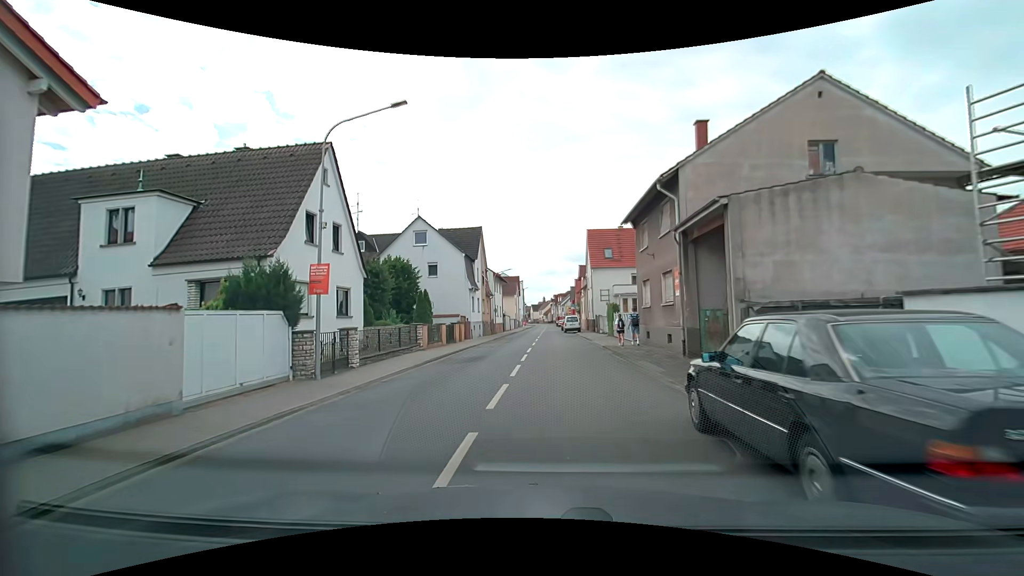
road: tertiary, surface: asphalt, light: Day
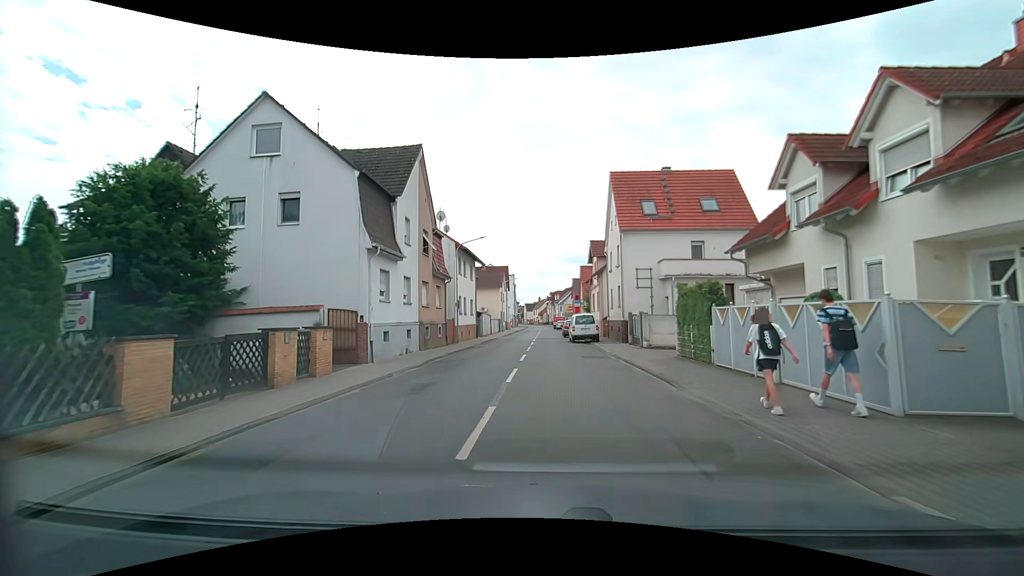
(+0.1, +22.5) m; 0°
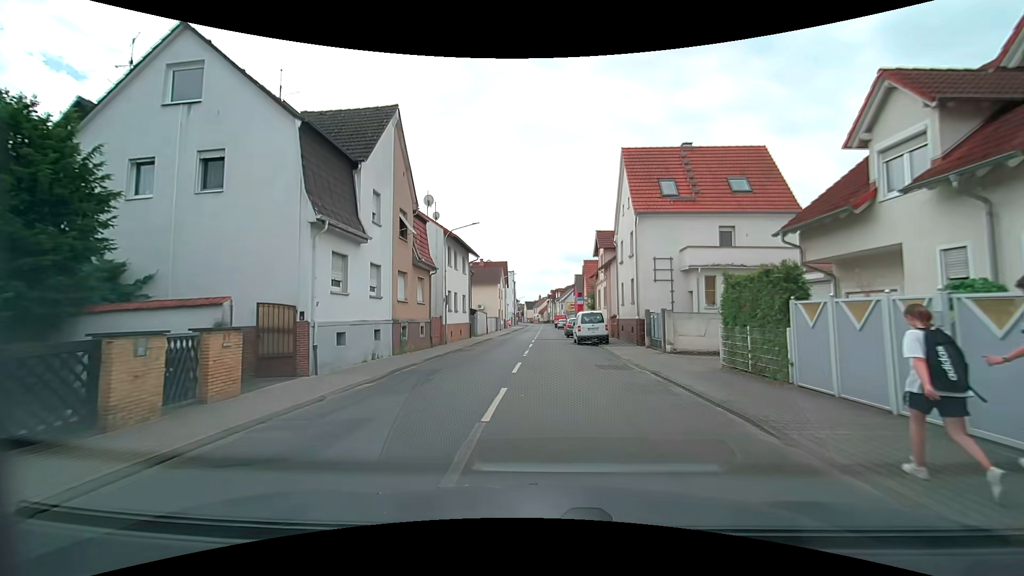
(0.0, +4.5) m; +1°
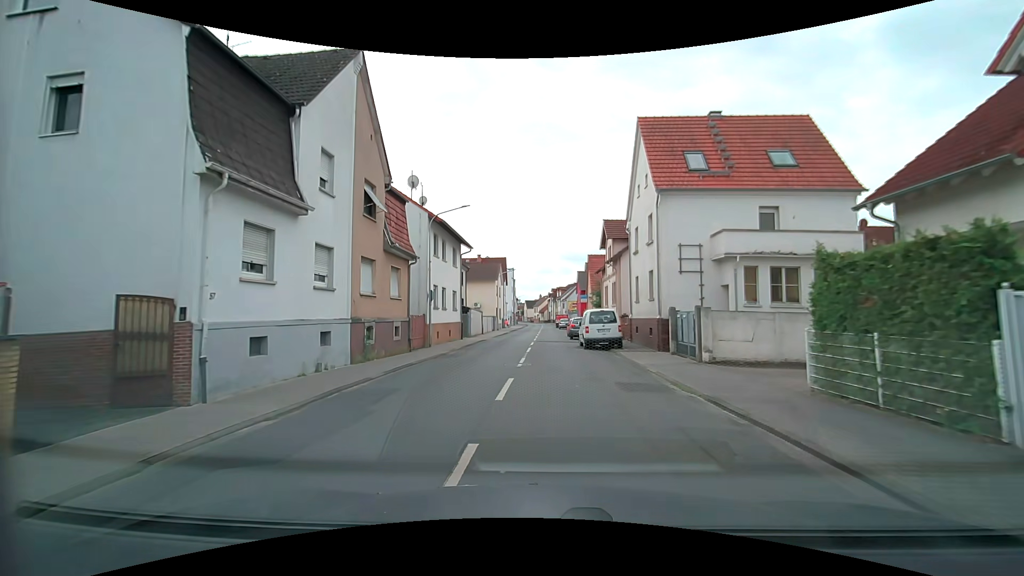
(0.0, +4.5) m; -1°
(0, +10) (0, +20) (0, +30) (0, +40) (0, +50) (+1, +60) (+1, +70) (+1, +80) (+1, +90) (+2, +100) m
